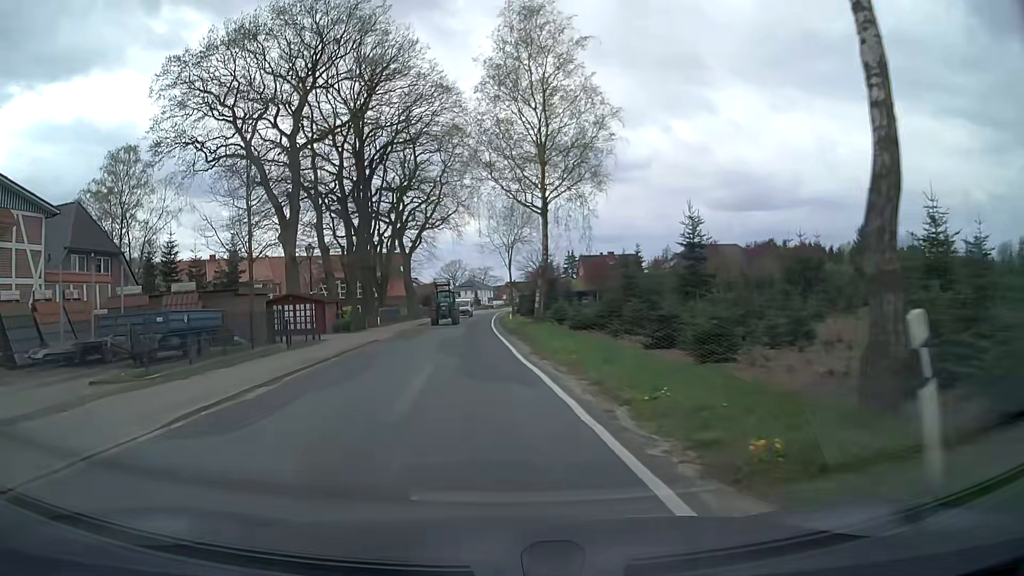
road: secondary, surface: asphalt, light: Day
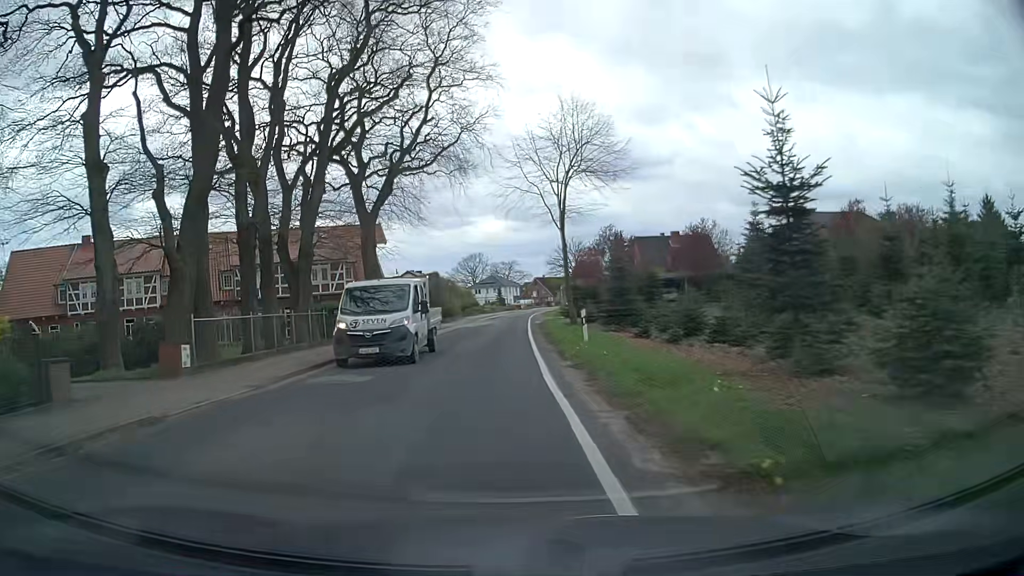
(-1.4, +34.3) m; -3°
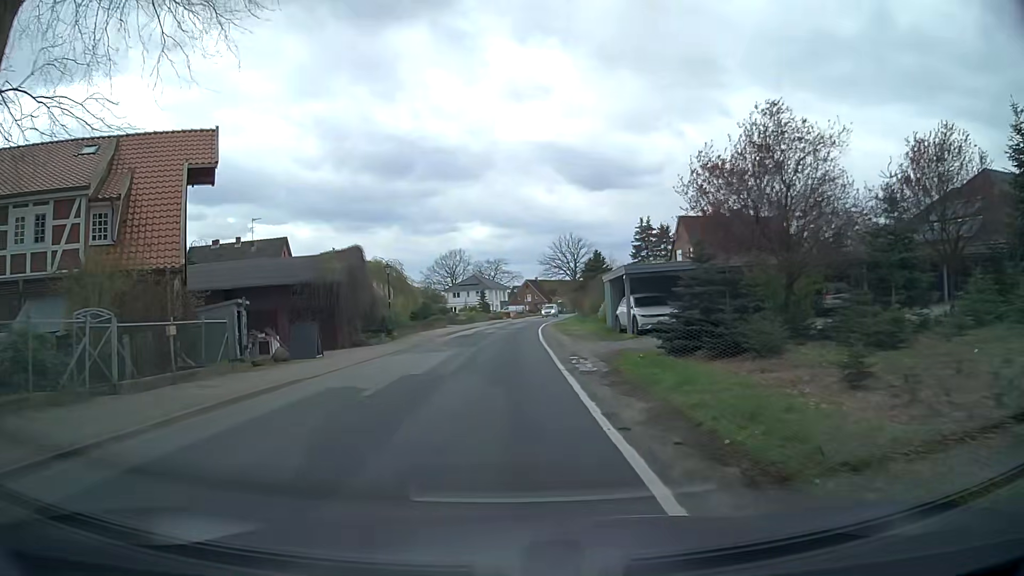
(0.0, +33.5) m; +1°
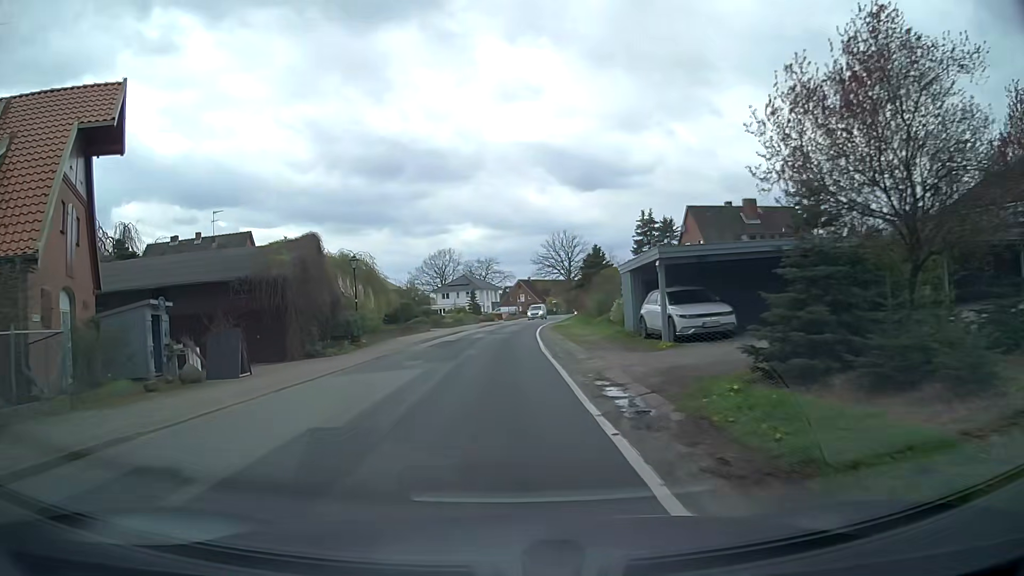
(+0.1, +6.9) m; +1°
(0, +10) (0, +20) (0, +30) (0, +40) (+1, +50) (+2, +60) (+3, +70) (+5, +80) (+7, +90) (+9, +99) m
